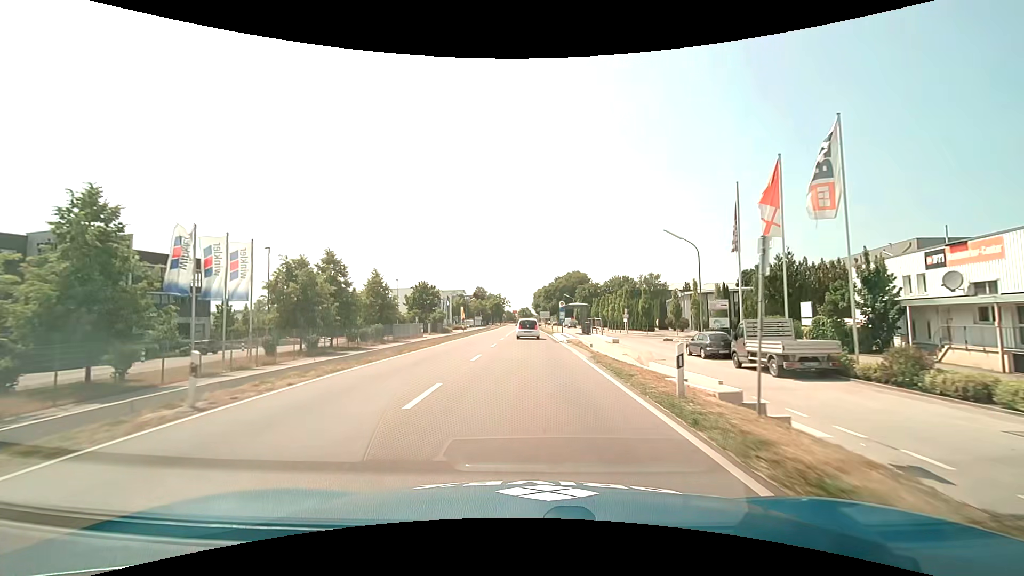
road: primary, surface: asphalt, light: Day
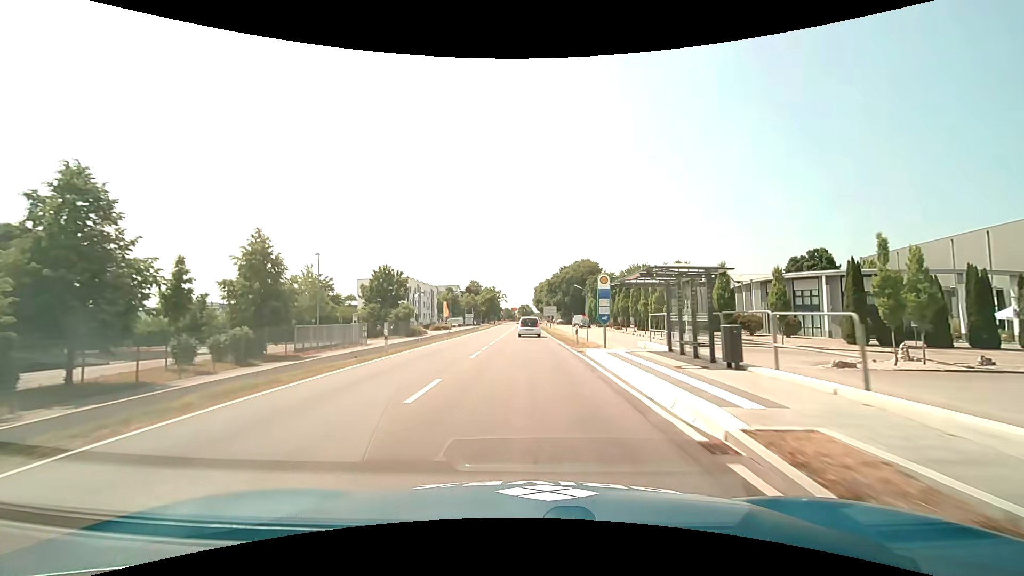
(0.0, +26.6) m; 0°
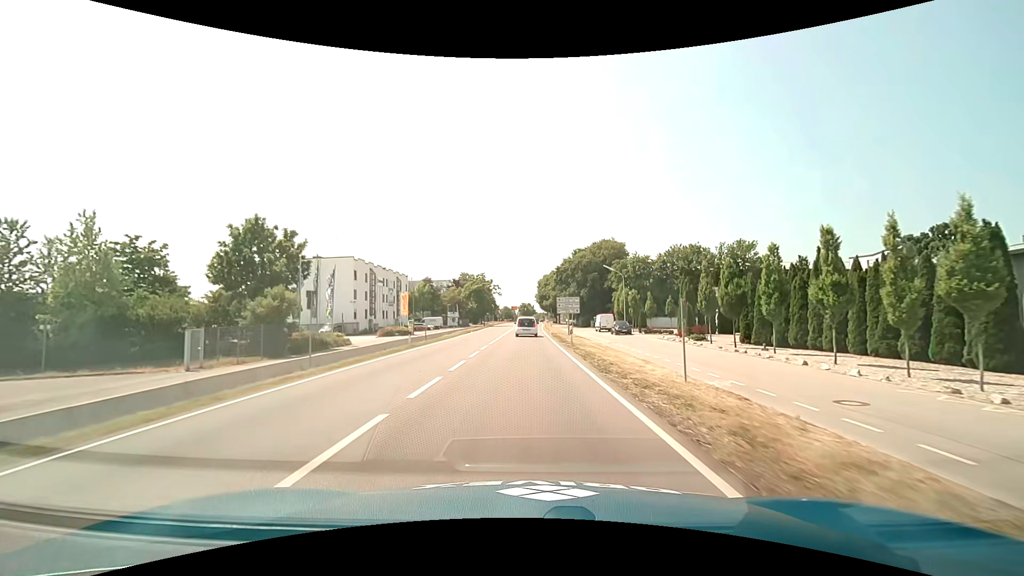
(-0.1, +35.3) m; 0°
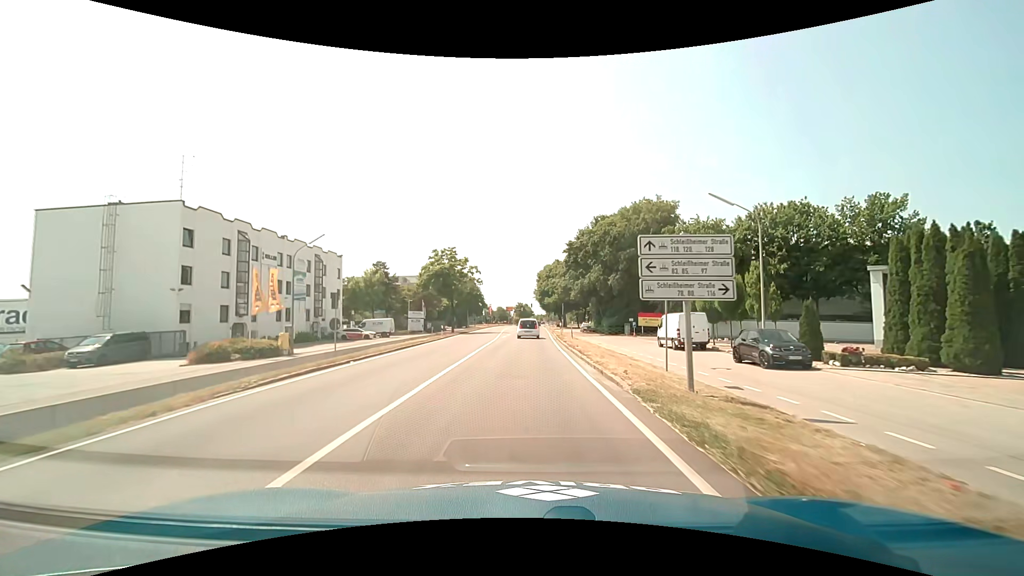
(-0.1, +35.5) m; 0°
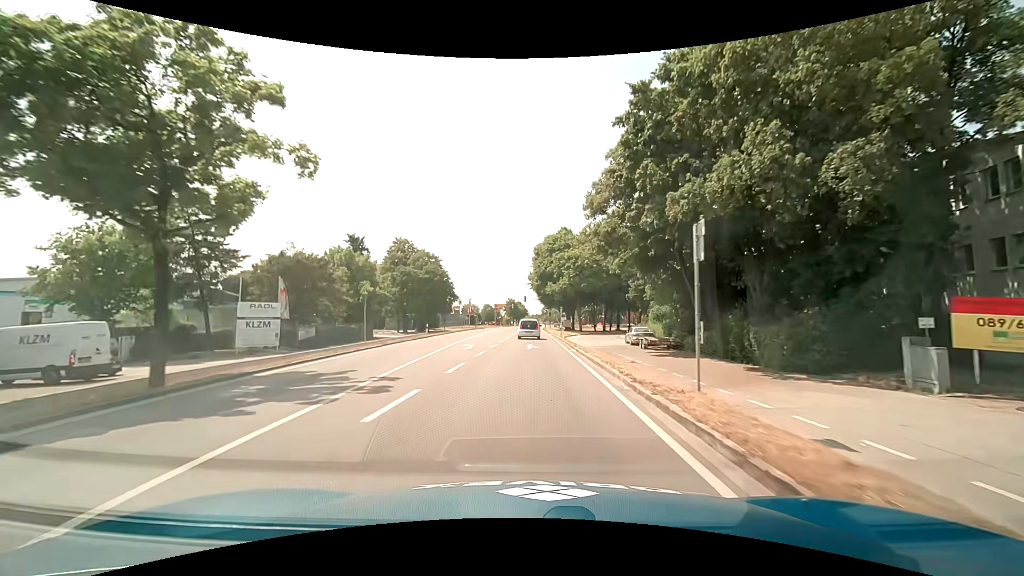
(+0.4, +44.9) m; +1°
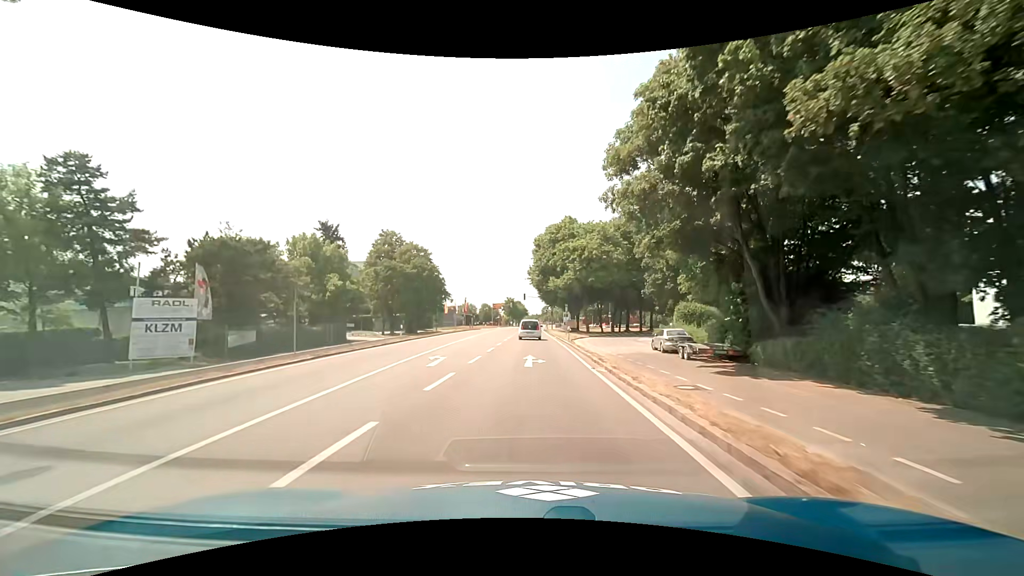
(0.0, +9.0) m; 0°
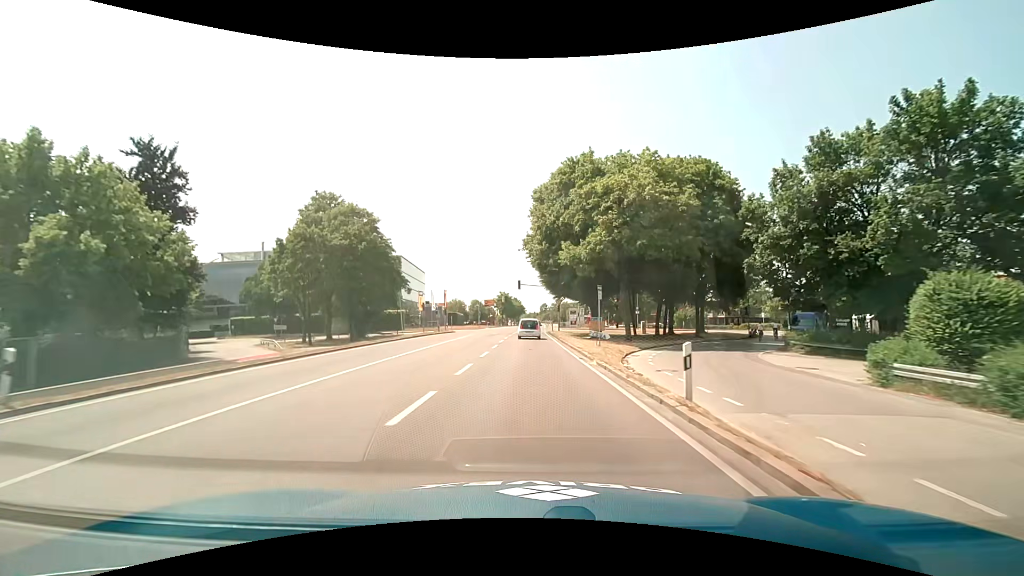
(0.0, +27.1) m; 0°
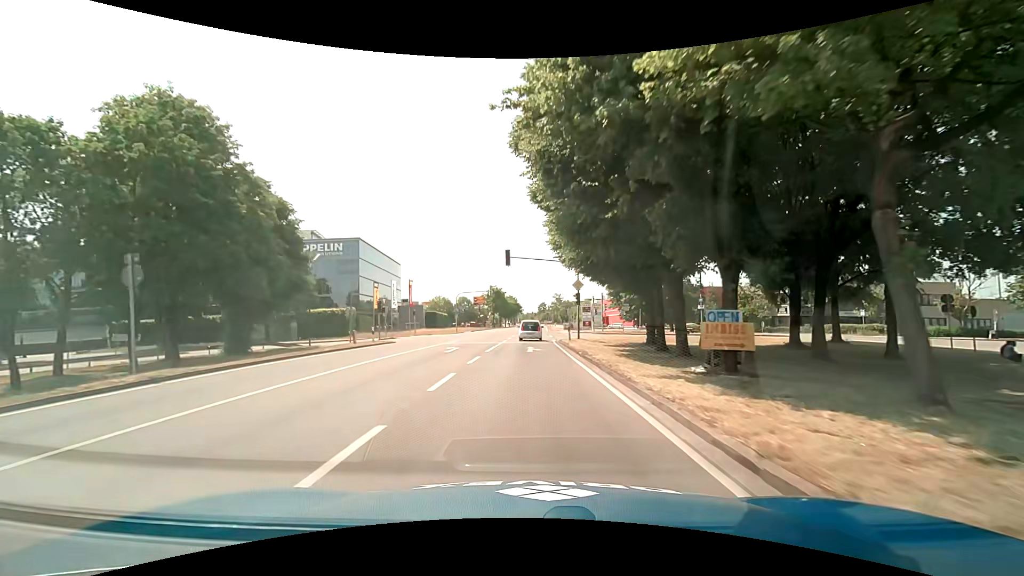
(+0.2, +27.1) m; 0°
(0, +10) (0, +20) (0, +30) (0, +40) (0, +50) (+1, +60) (+1, +70) (+1, +80) (+1, +90) (+2, +100) m
